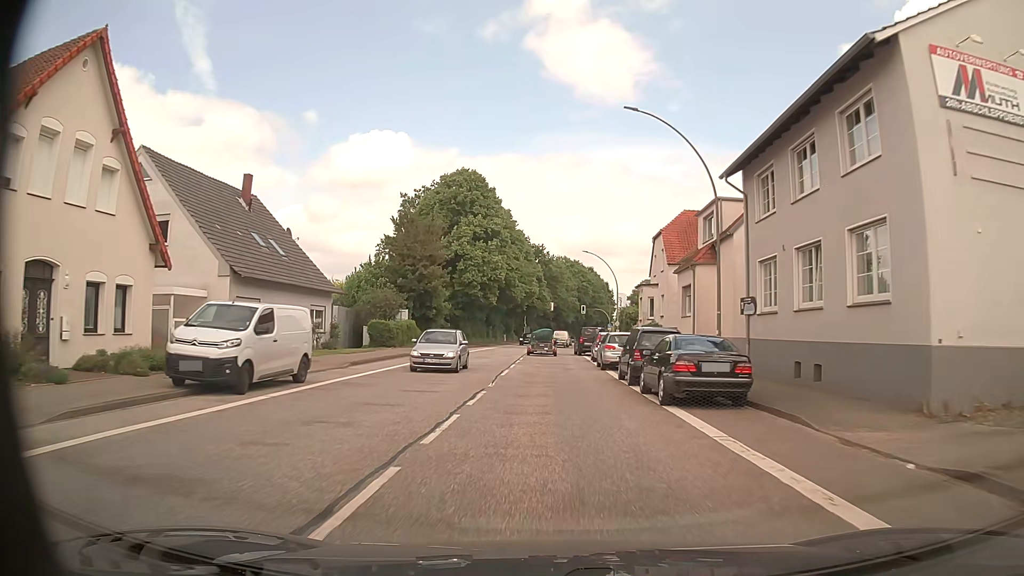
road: primary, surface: asphalt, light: Day
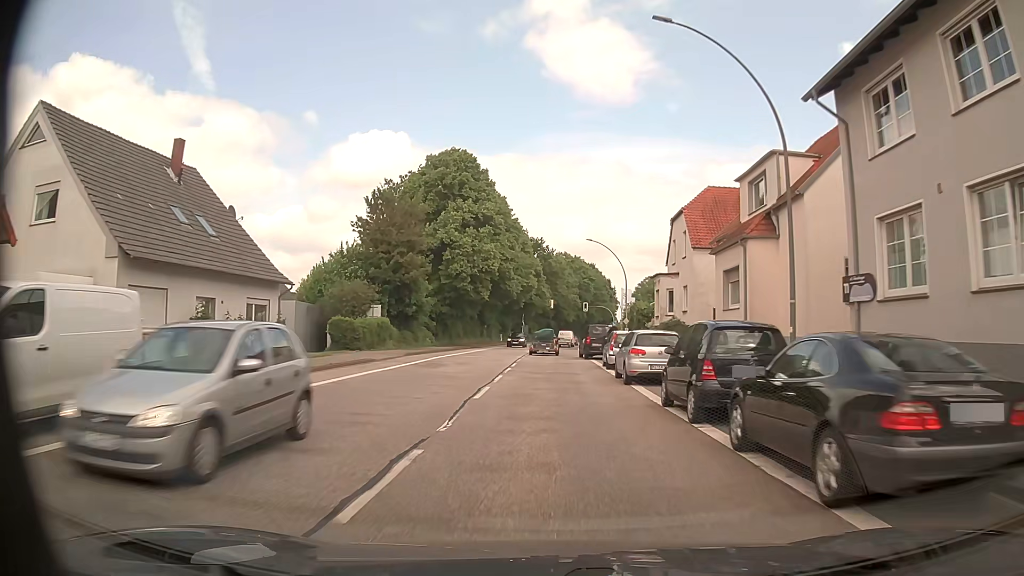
(0.0, +8.0) m; 0°
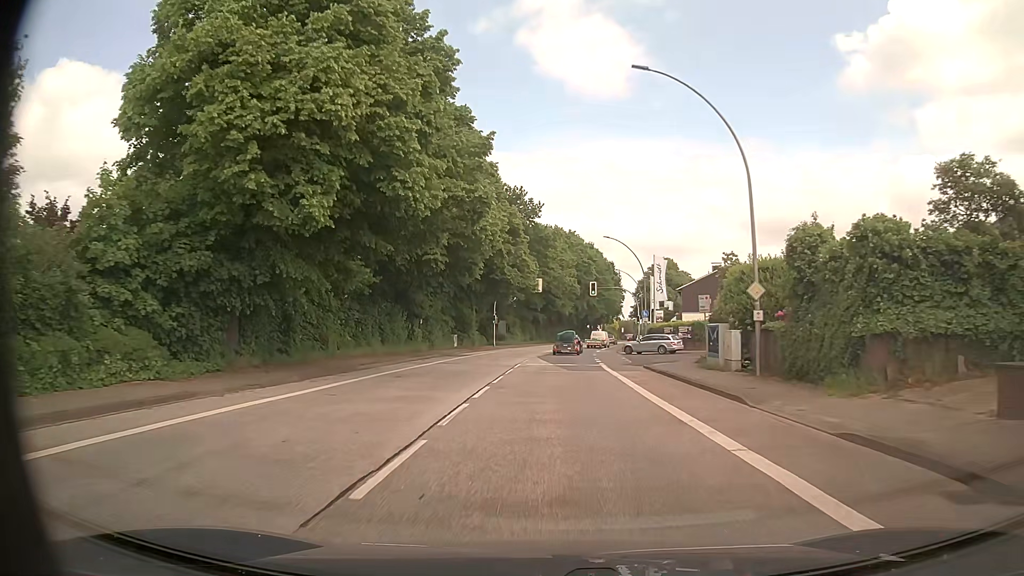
(+0.2, +39.8) m; +1°
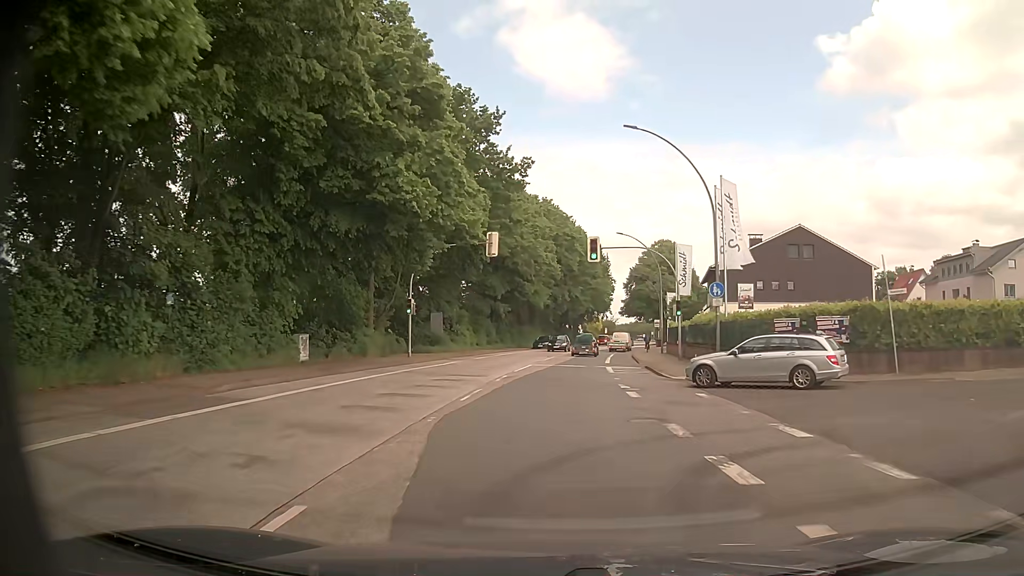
(+0.8, +31.9) m; +3°
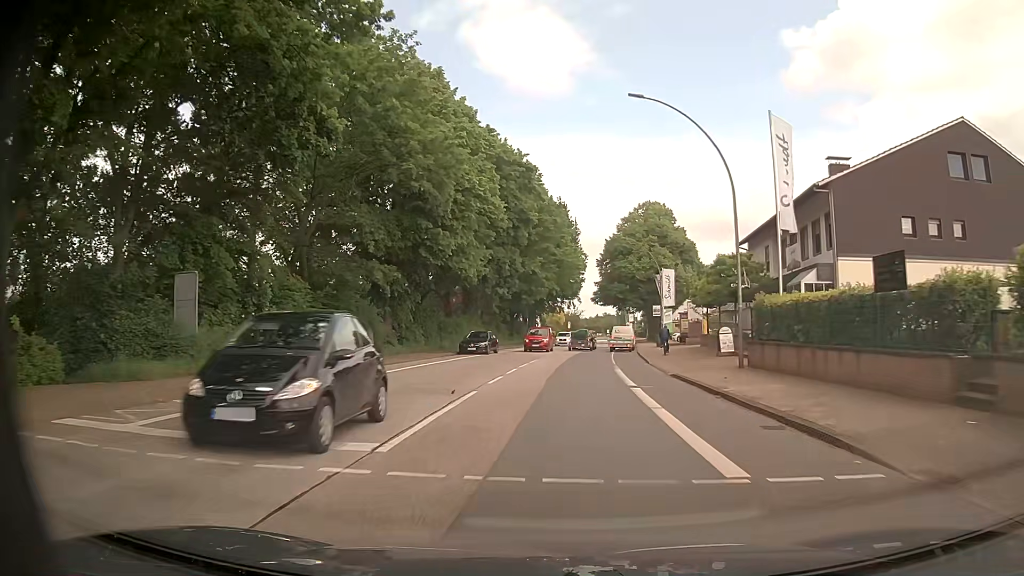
(+1.0, +31.8) m; +4°
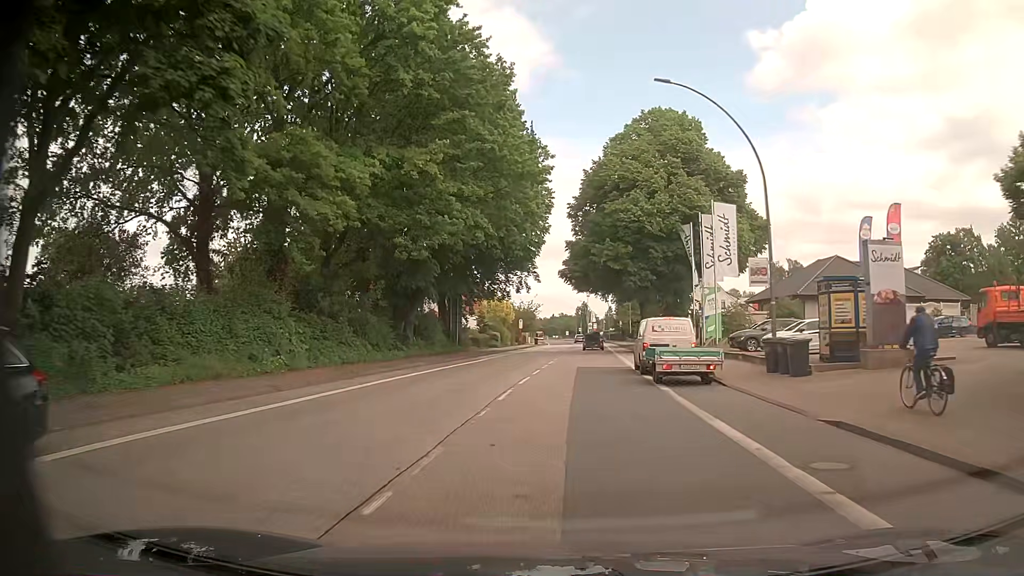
(+1.4, +39.7) m; +3°
